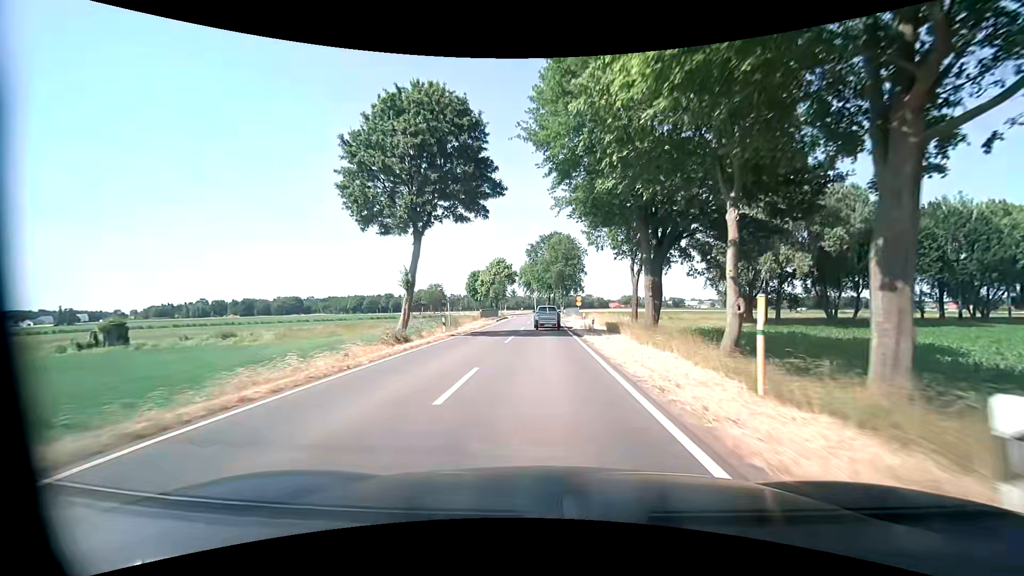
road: tertiary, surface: asphalt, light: Day
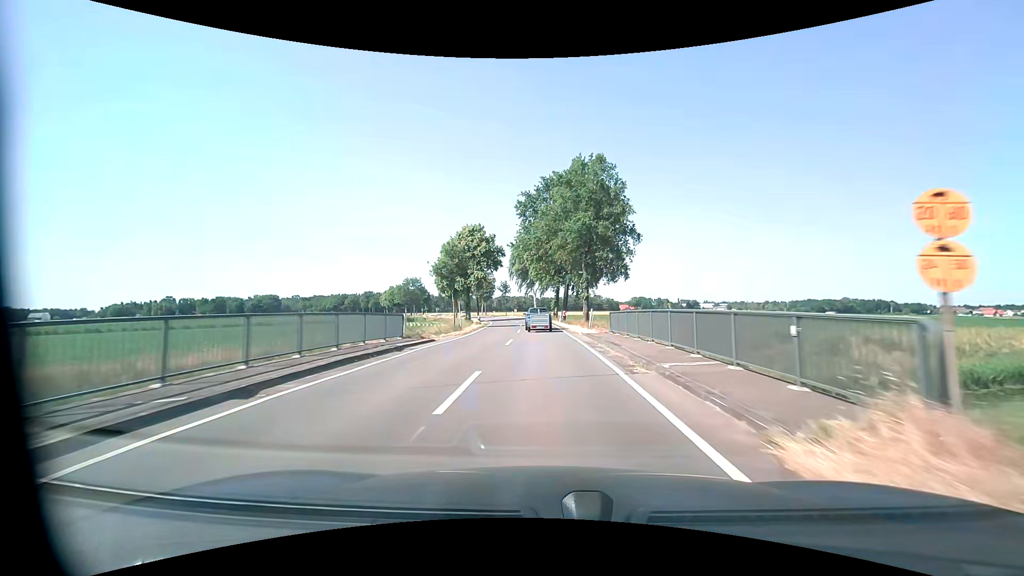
(-0.2, +49.2) m; 0°
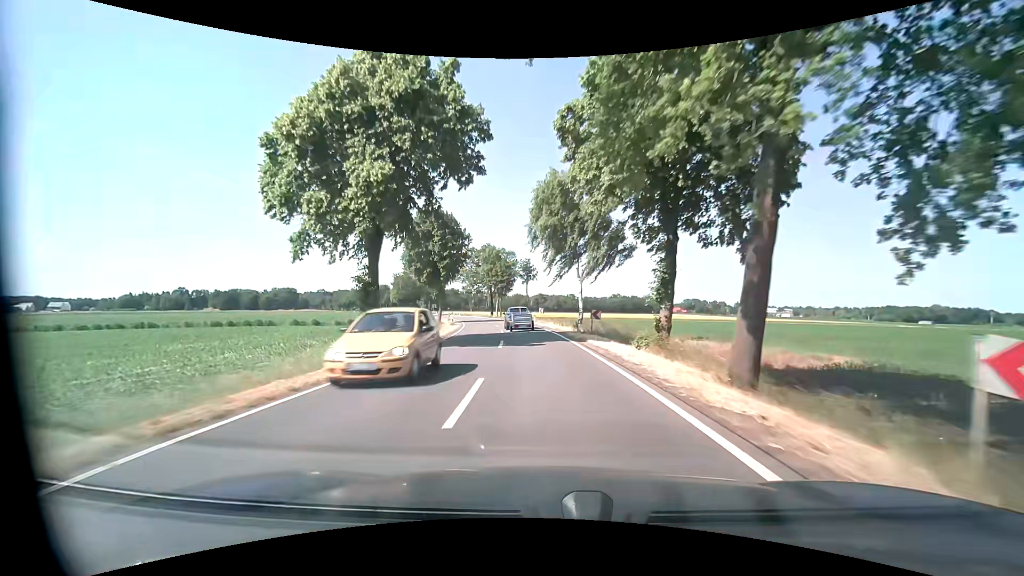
(-1.4, +49.0) m; -5°
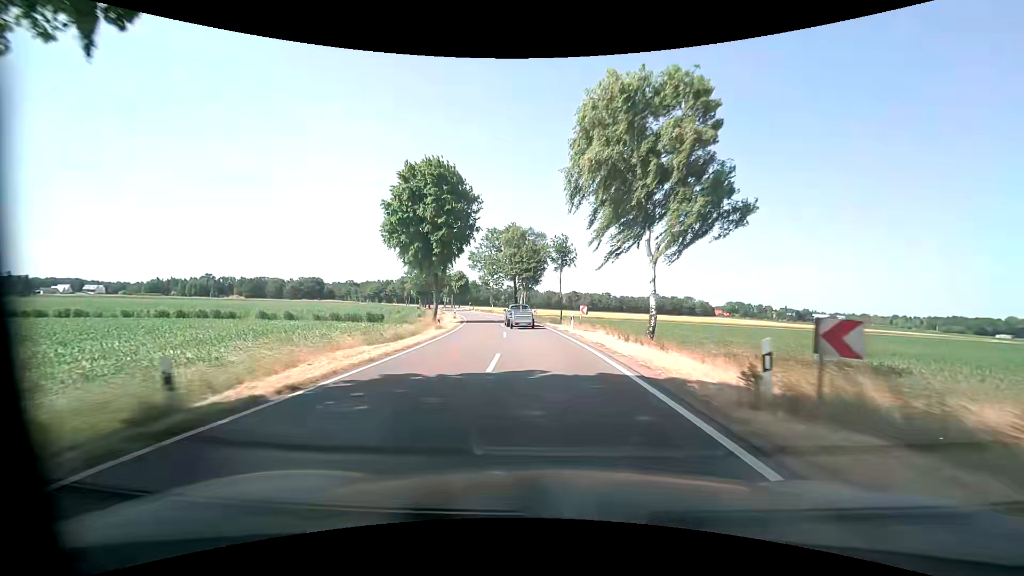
(-0.6, +19.6) m; -4°
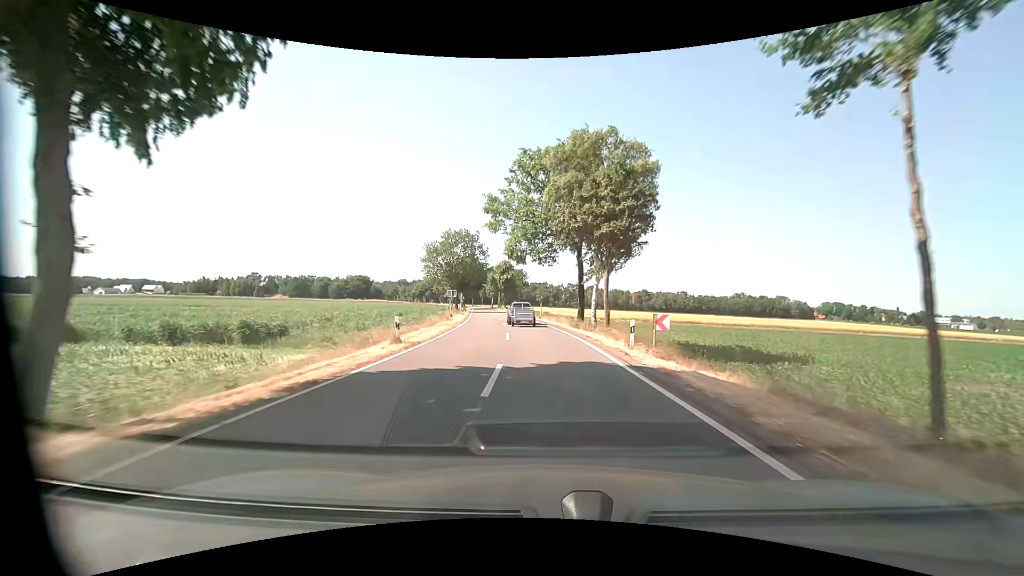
(-2.1, +39.1) m; -6°
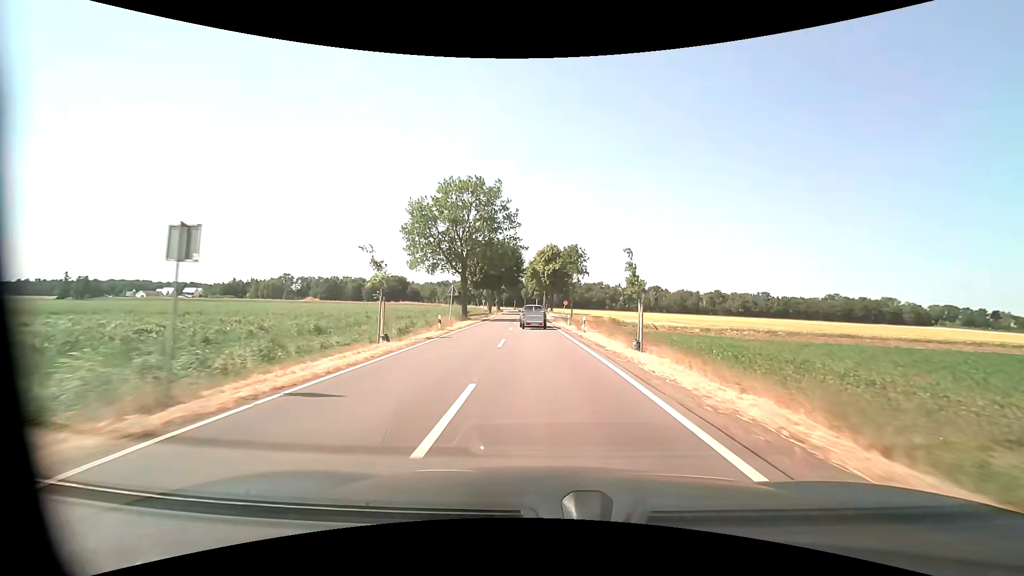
(-2.2, +39.3) m; -6°
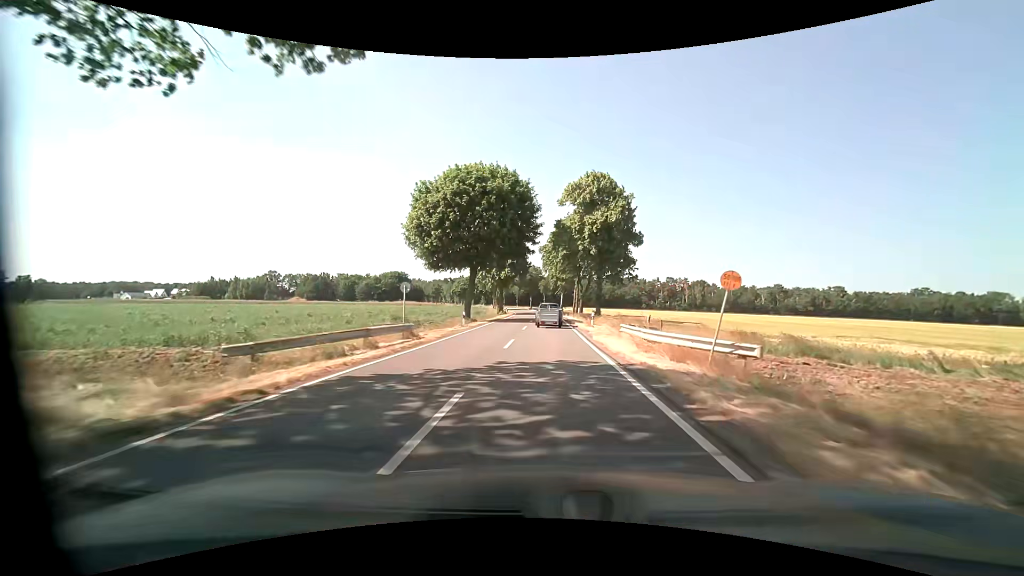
(-1.6, +49.4) m; -3°
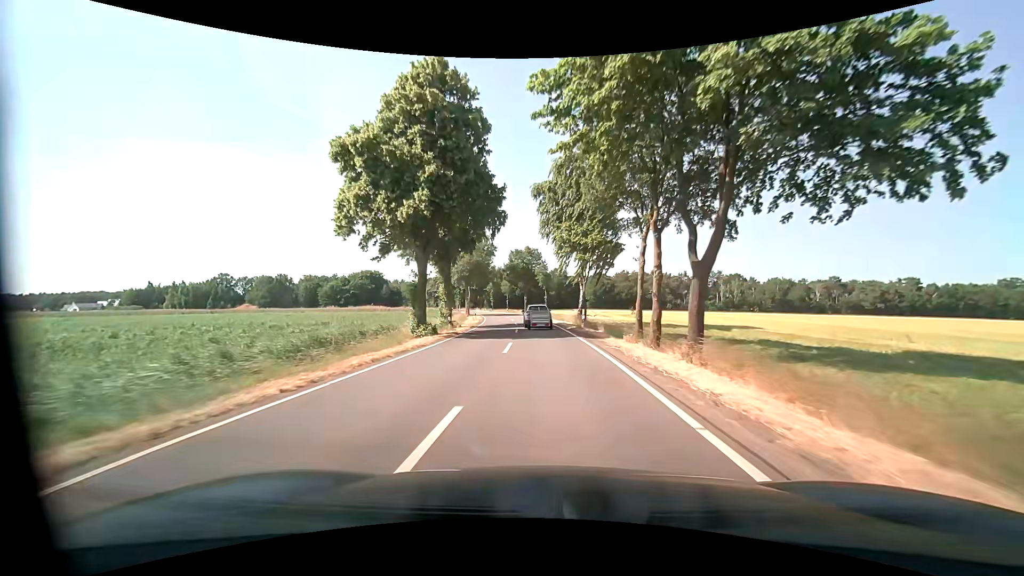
(+0.2, +49.3) m; 0°
(0, +10) (0, +20) (0, +30) (-1, +40) (-2, +50) (-2, +60) (-4, +70) (-5, +80) (-7, +90) (-8, +99) m
